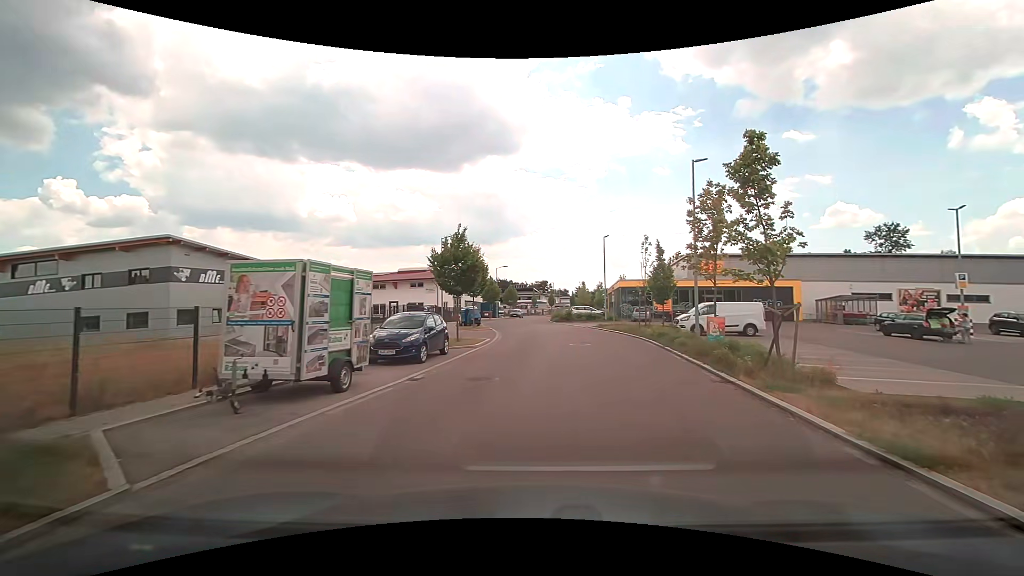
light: Day
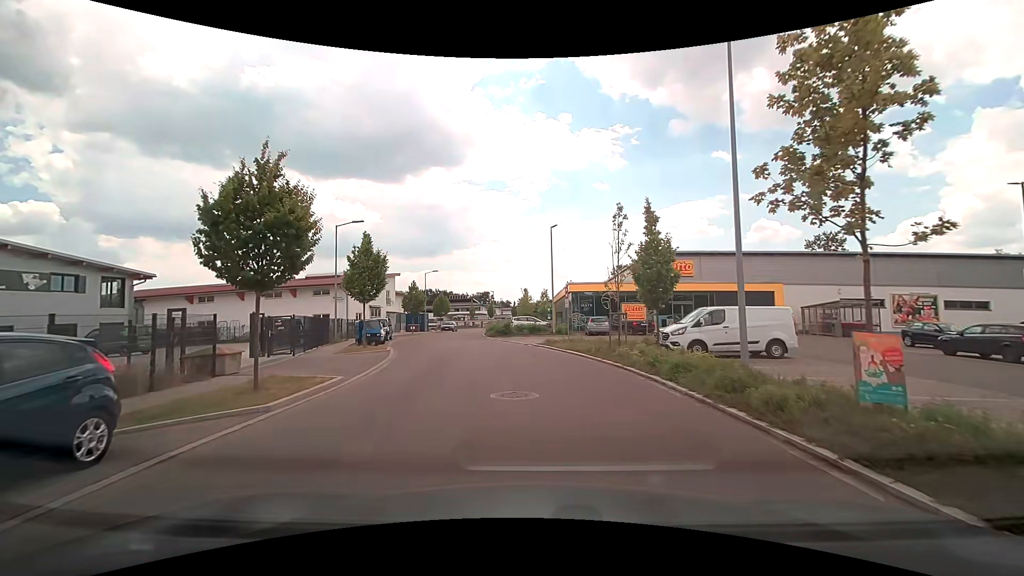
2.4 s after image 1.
(+0.8, +11.4) m; +6°
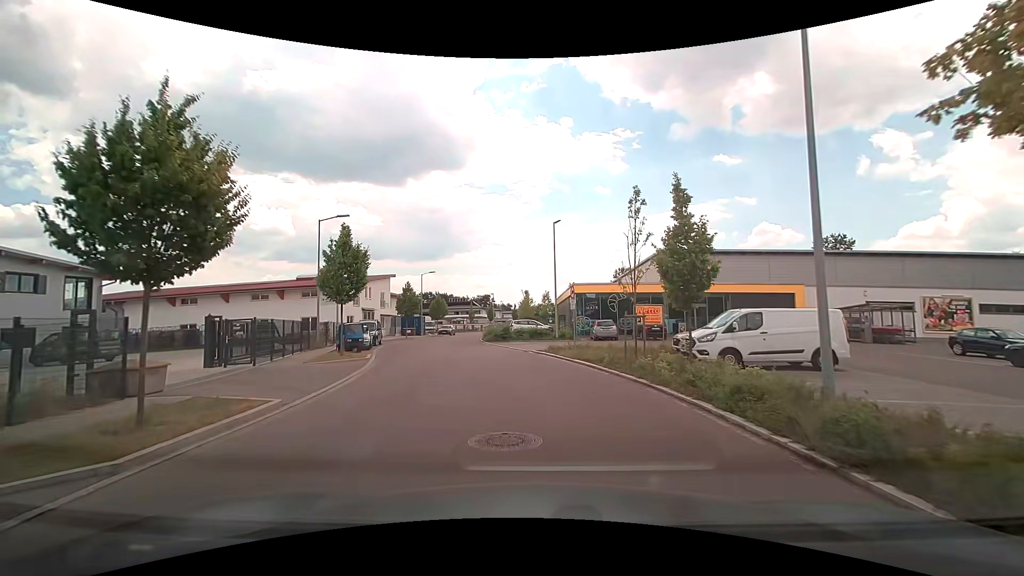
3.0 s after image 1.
(0.0, +3.1) m; 0°
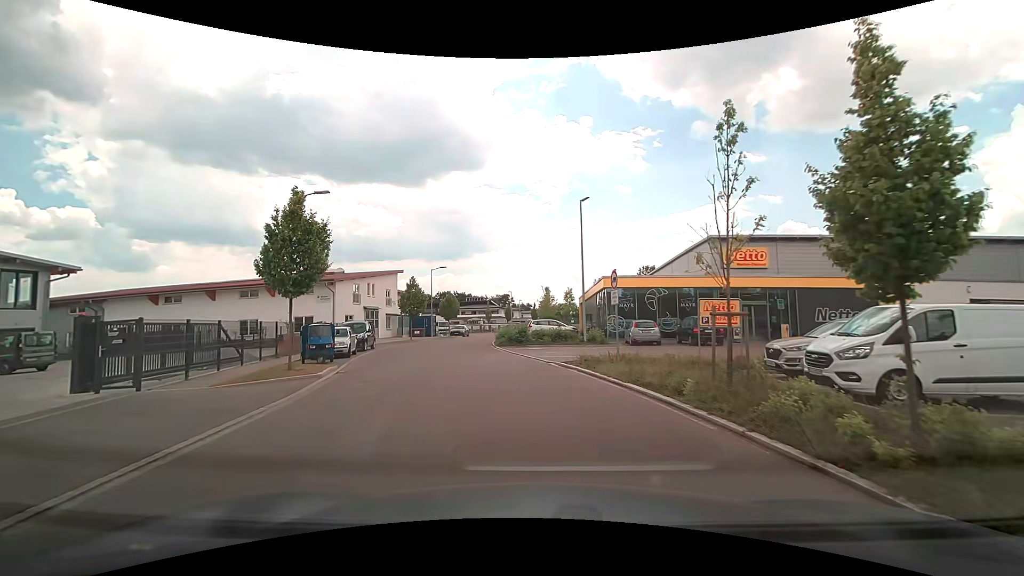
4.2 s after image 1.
(-0.1, +6.4) m; -2°
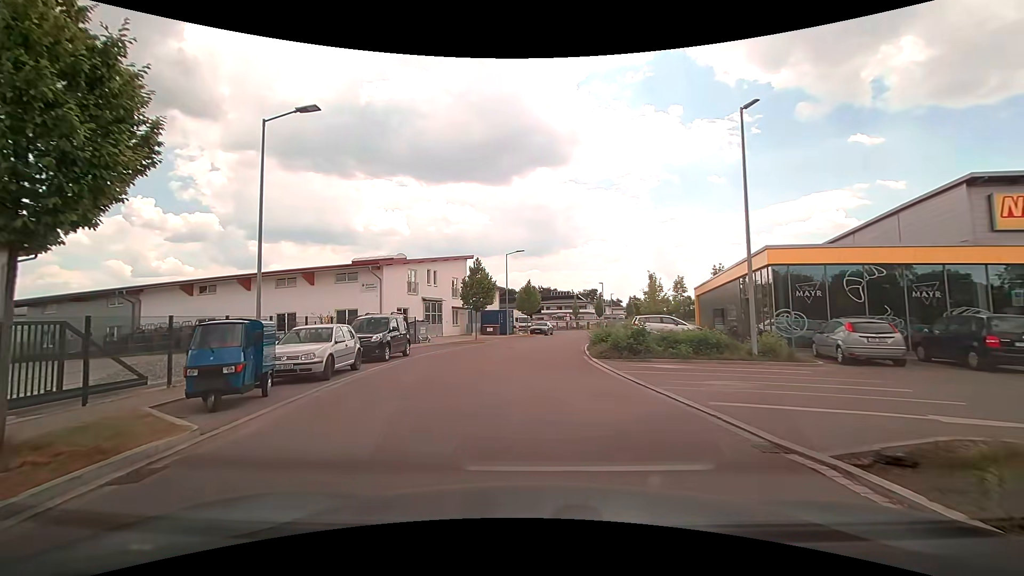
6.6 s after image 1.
(-0.9, +11.1) m; -11°
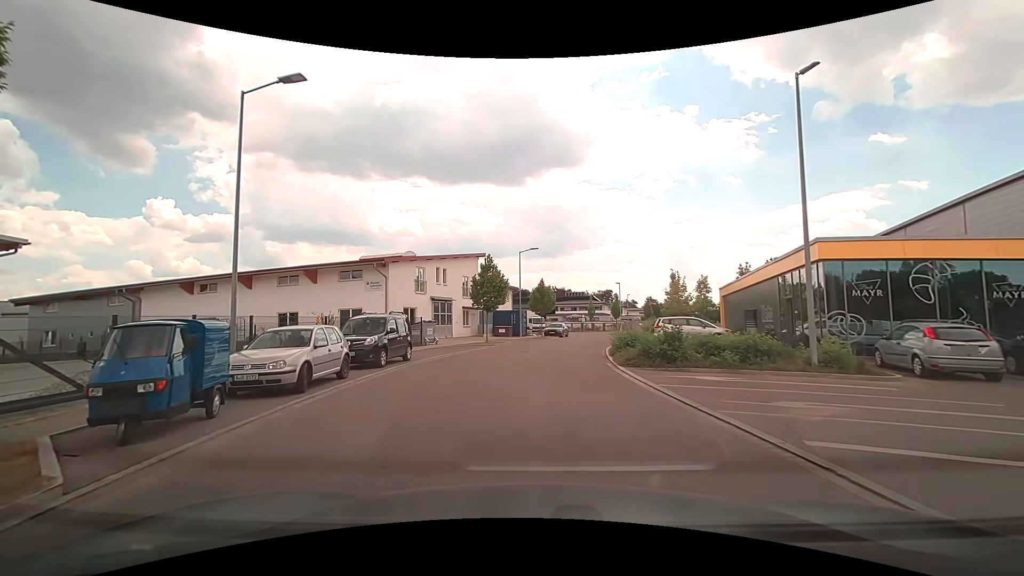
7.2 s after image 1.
(0.0, +2.2) m; -2°
